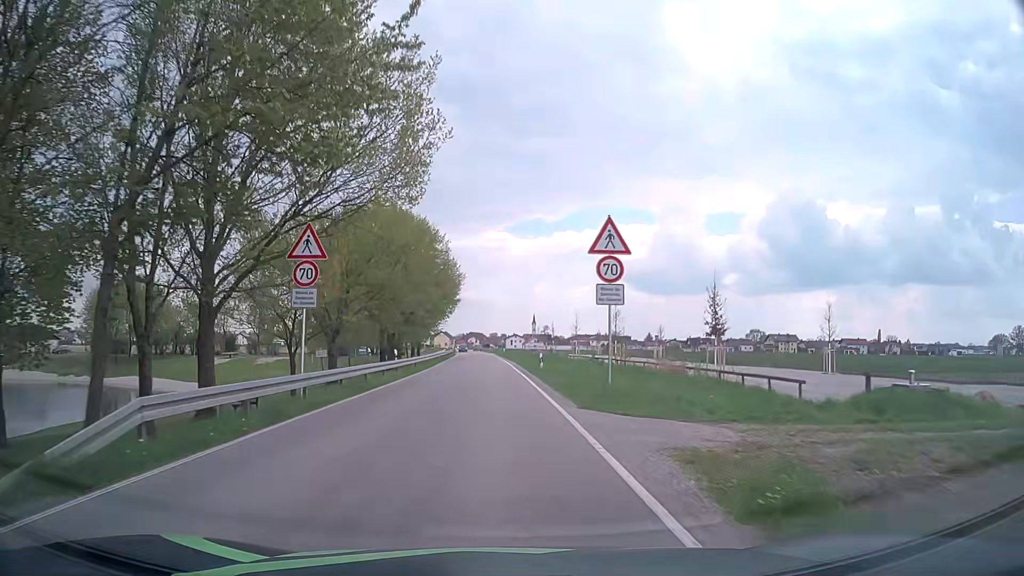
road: secondary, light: Day
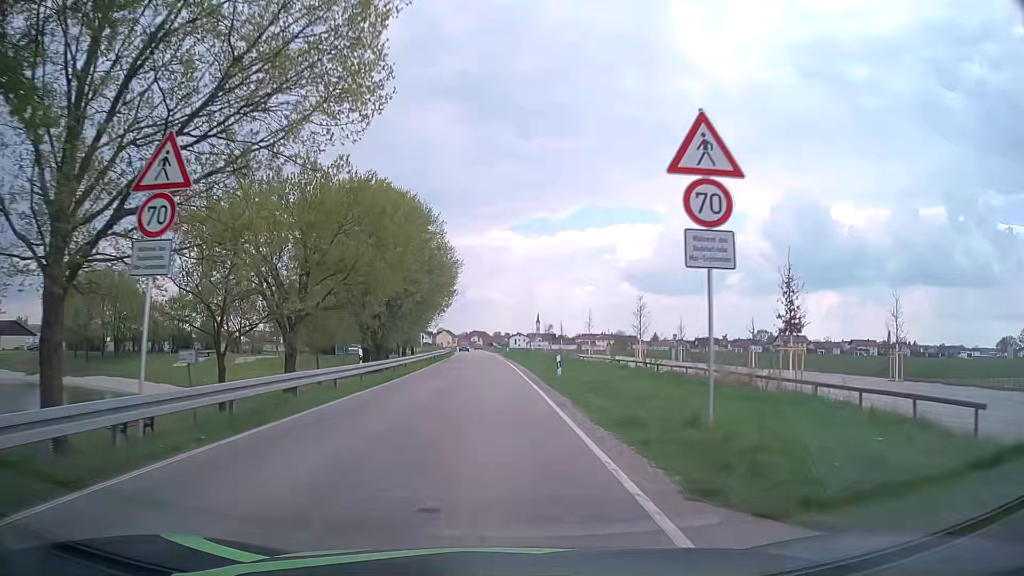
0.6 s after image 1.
(0.0, +8.6) m; 0°
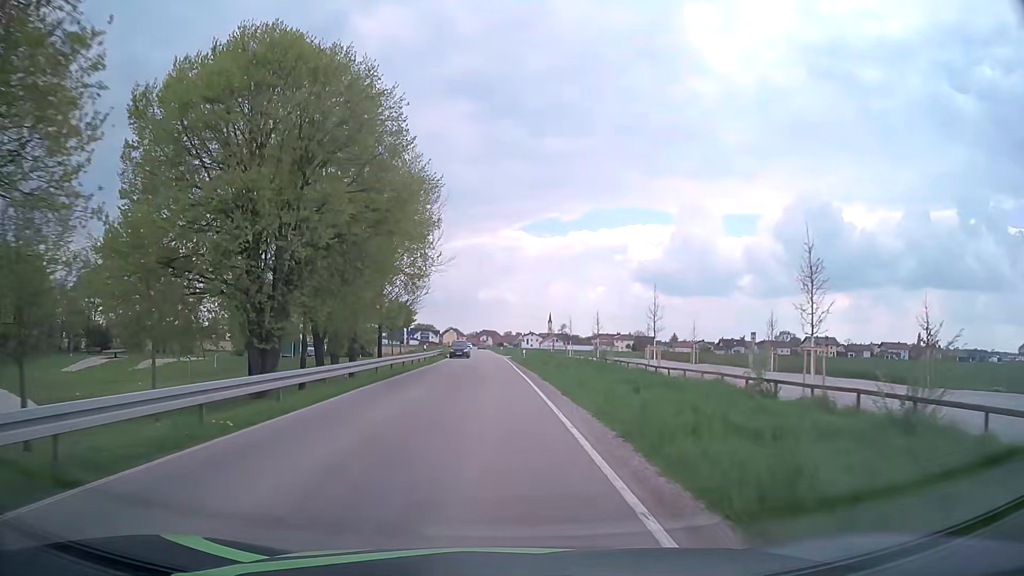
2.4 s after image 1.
(-0.4, +25.4) m; -1°
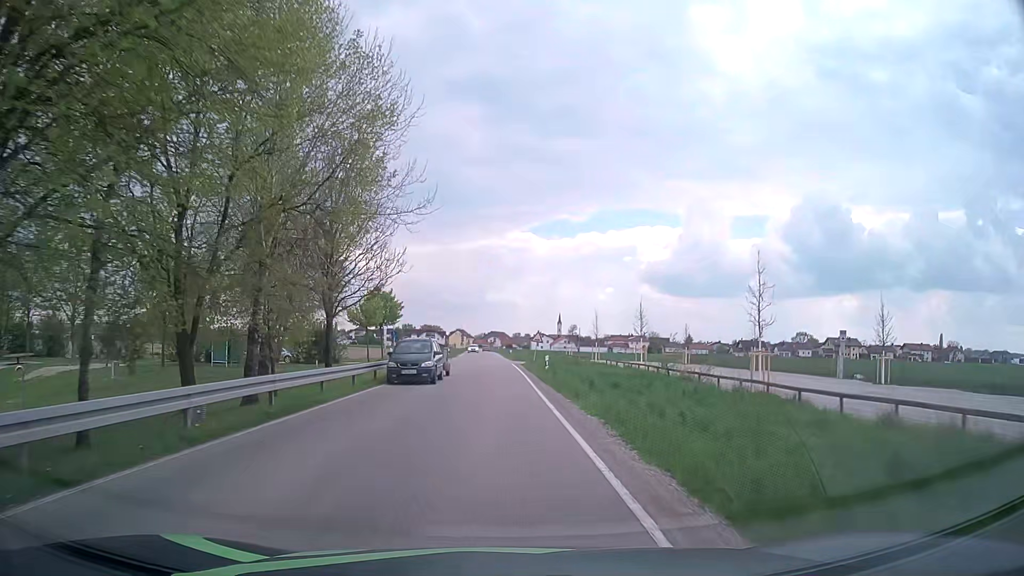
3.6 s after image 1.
(-0.1, +16.9) m; -1°
